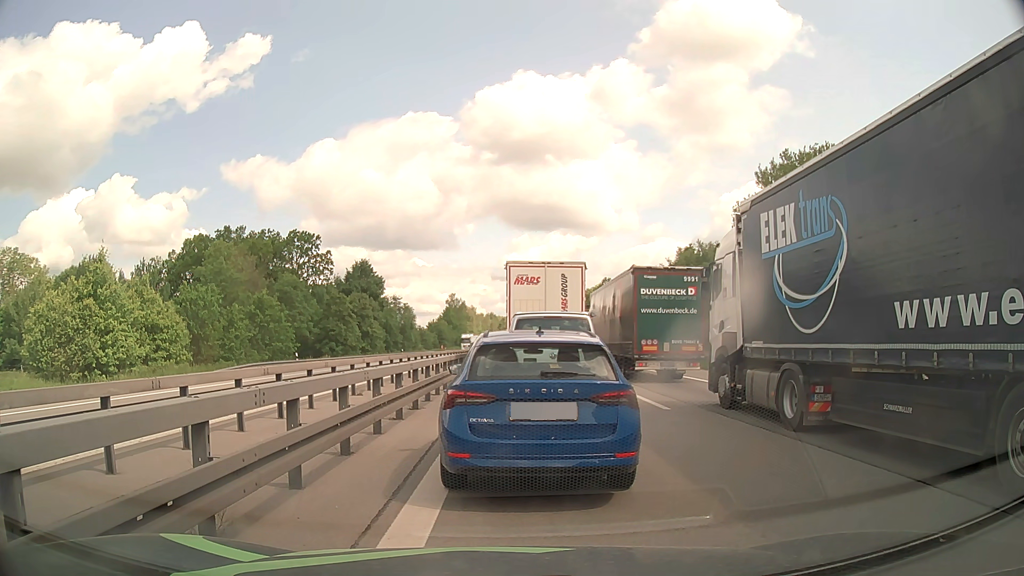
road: motorway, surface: asphalt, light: Day
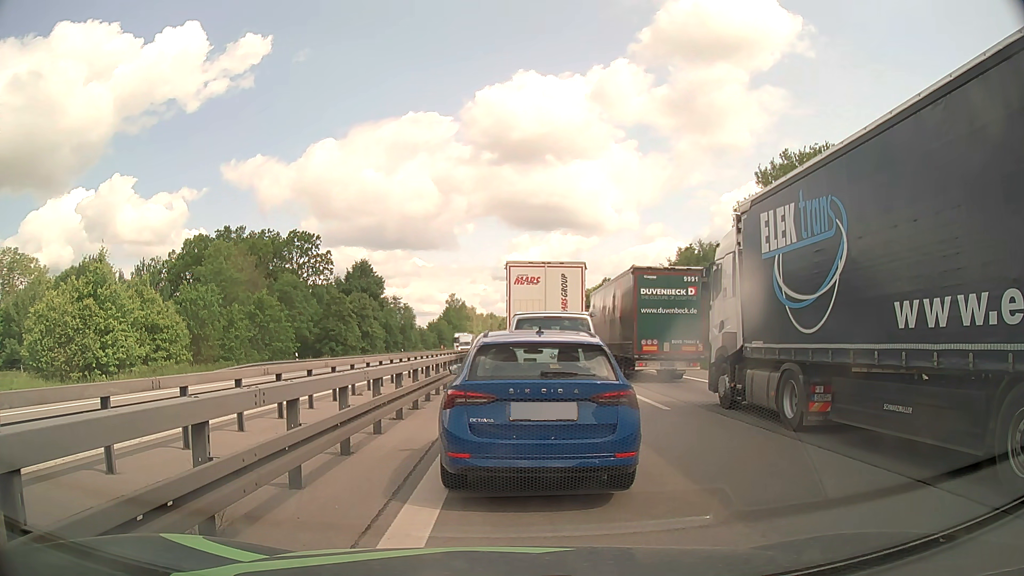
(0.0, 0.0) m; 0°
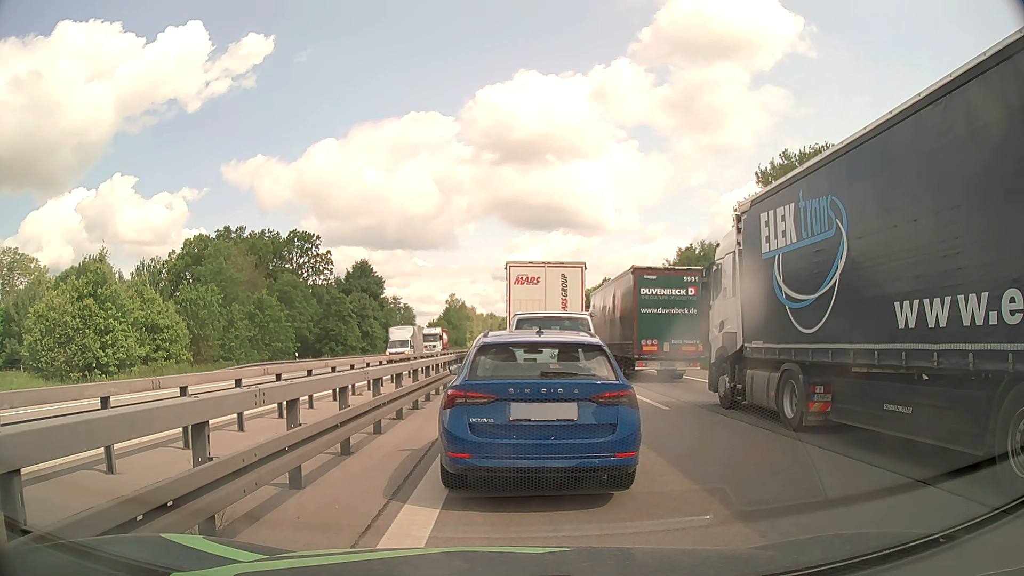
(0.0, 0.0) m; 0°
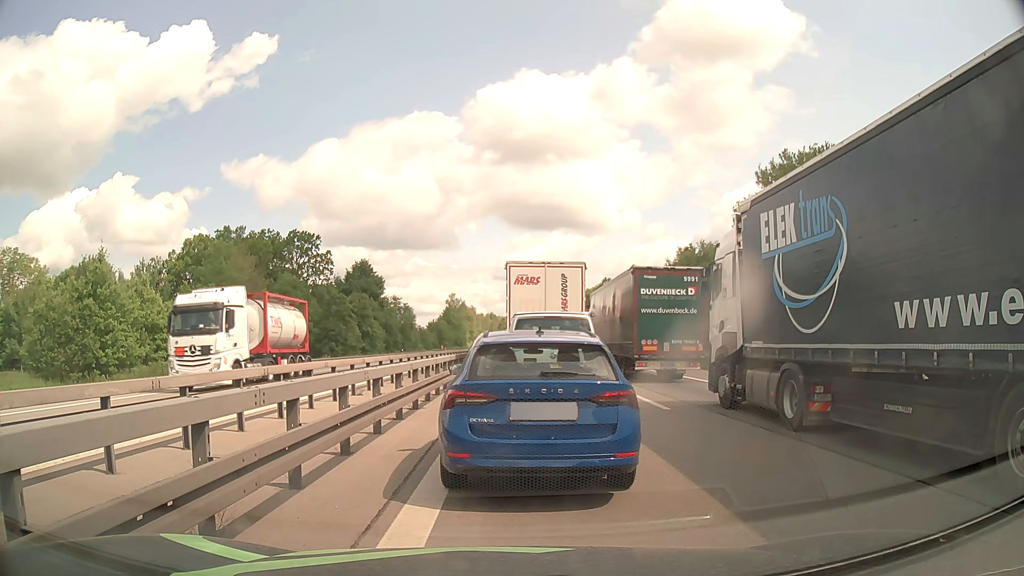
(0.0, 0.0) m; 0°
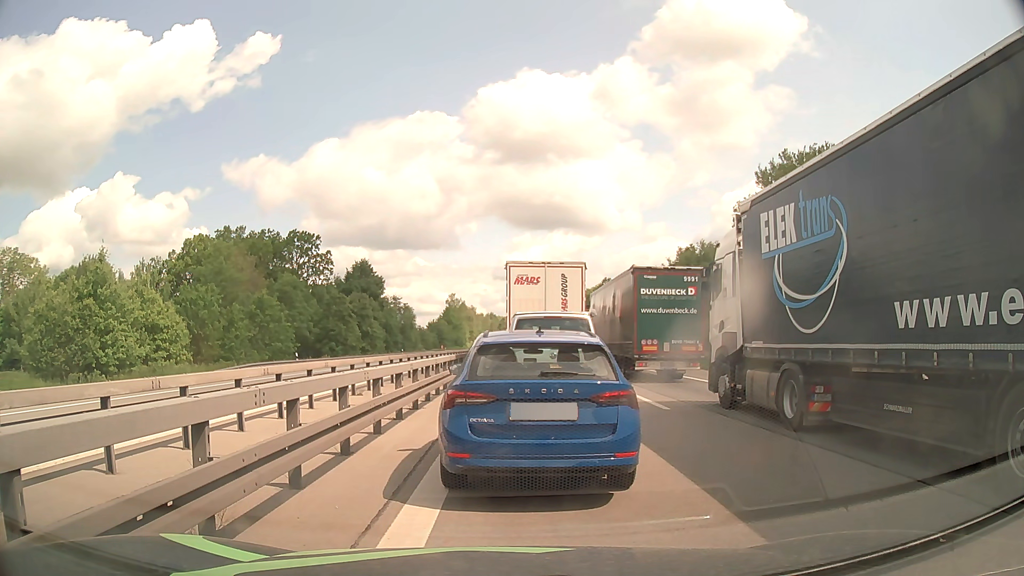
(0.0, 0.0) m; 0°
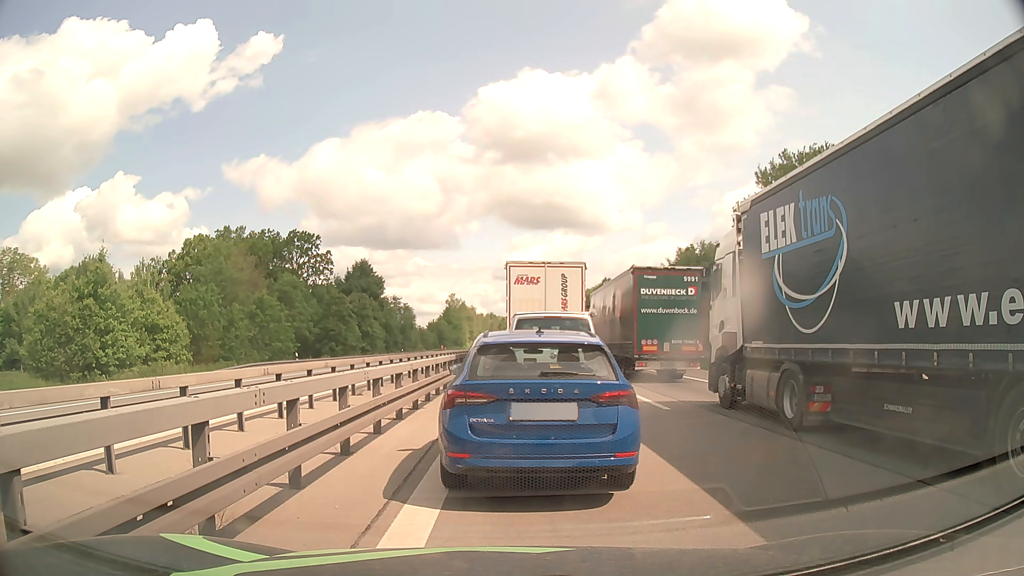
(0.0, 0.0) m; 0°
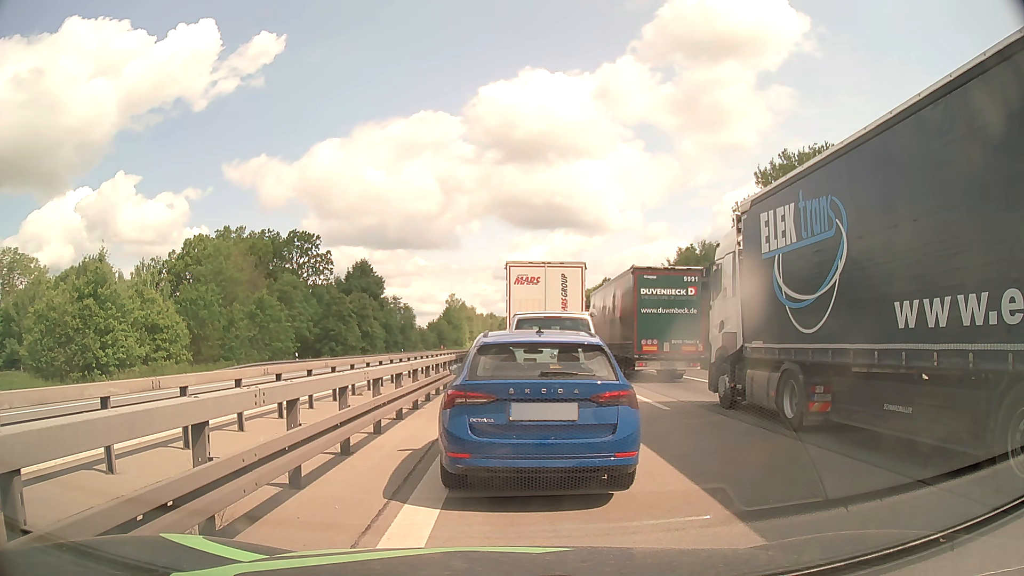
(0.0, 0.0) m; 0°
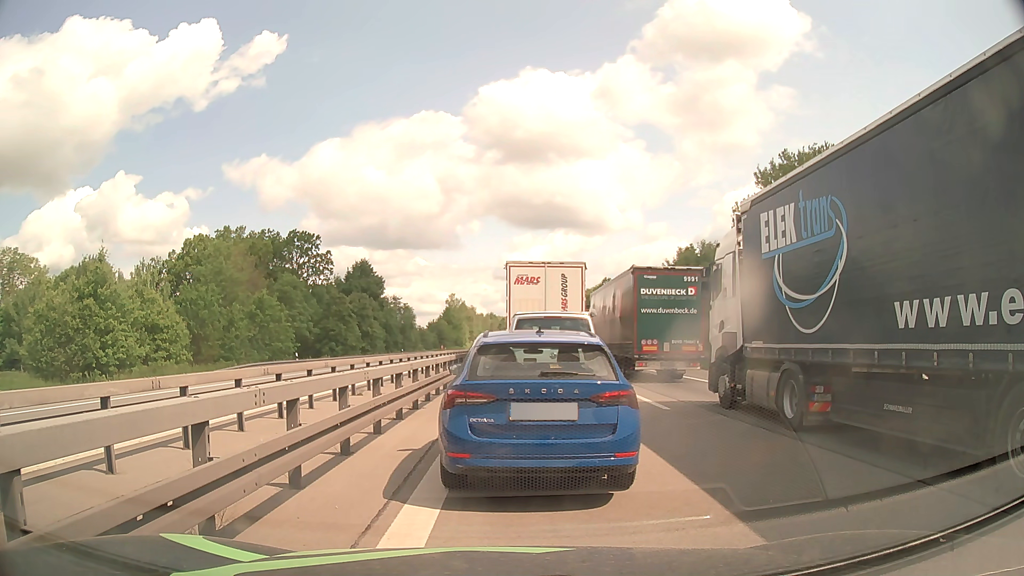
(0.0, 0.0) m; 0°
